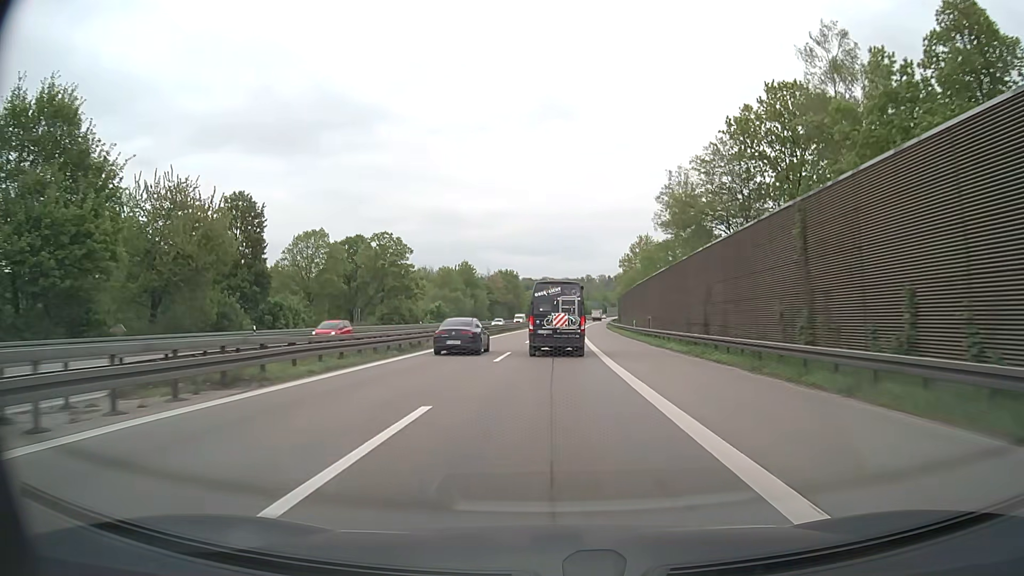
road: motorway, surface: asphalt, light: Day
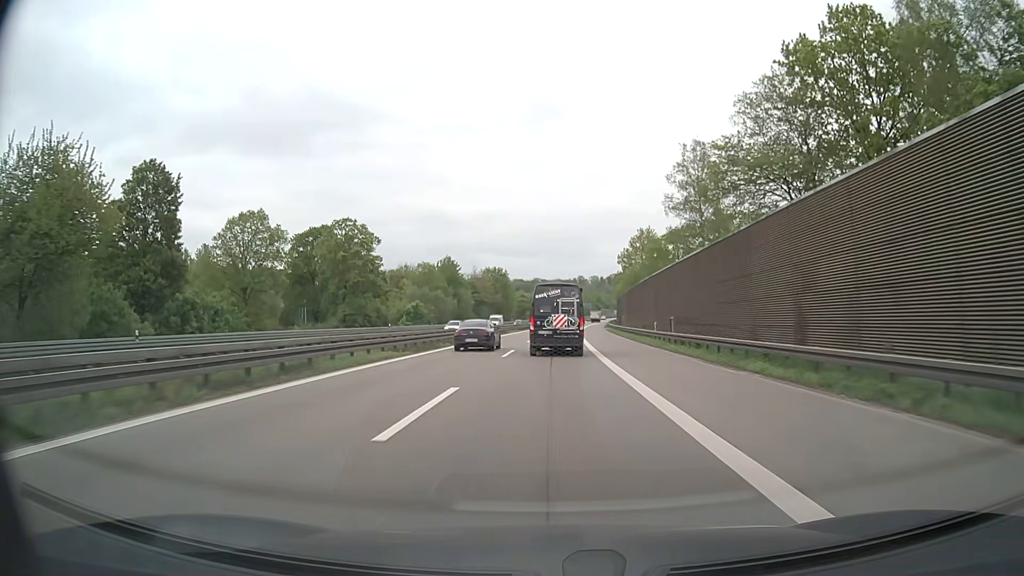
(+0.1, +14.9) m; +1°
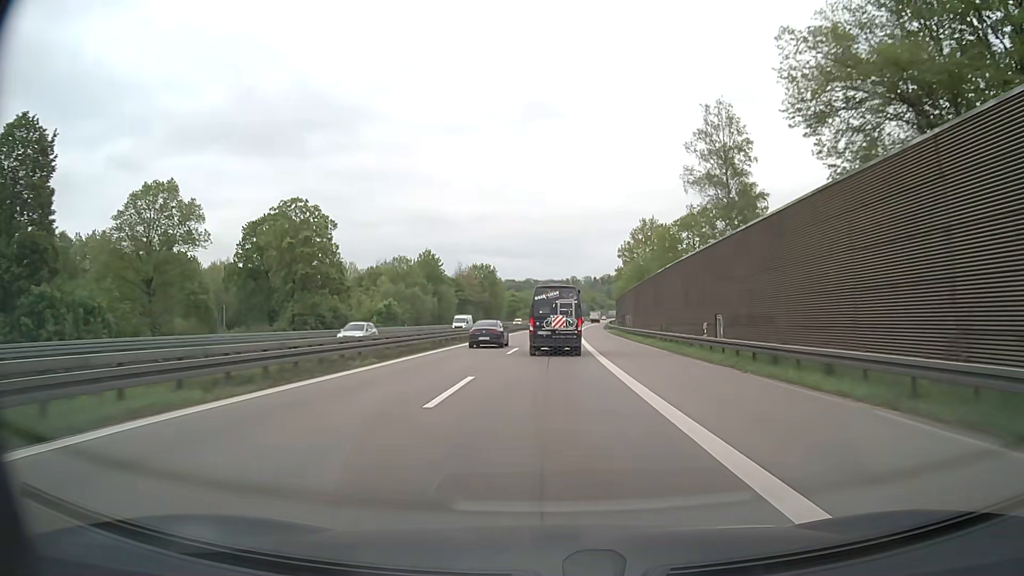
(+0.1, +15.1) m; +1°
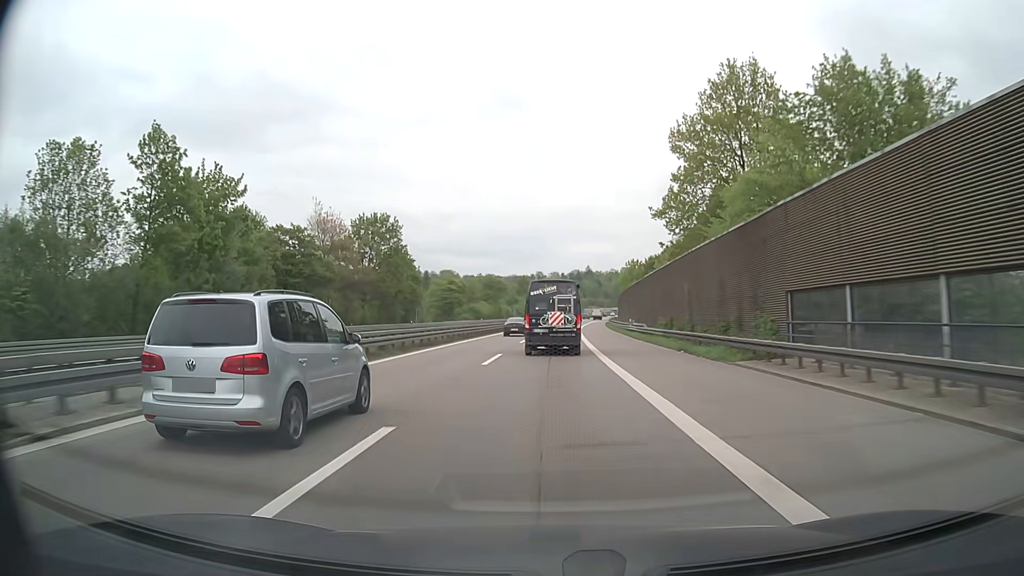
(+1.9, +81.2) m; +3°
(0, +10) (0, +20) (0, +30) (0, +40) (0, +50) (0, +60) (+1, +70) (+1, +80) (+1, +90) (+1, +100) m
